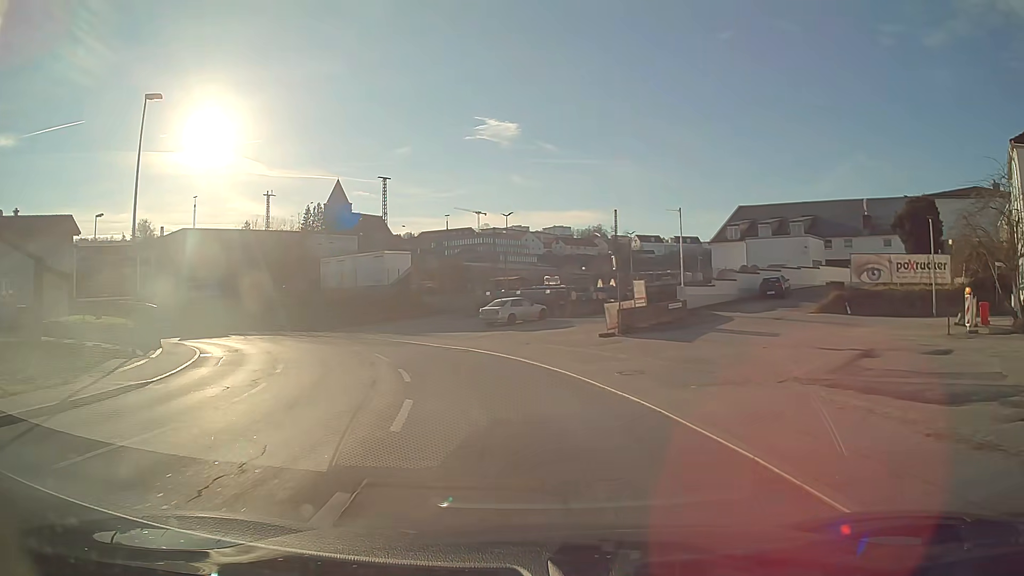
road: tertiary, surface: asphalt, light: Day
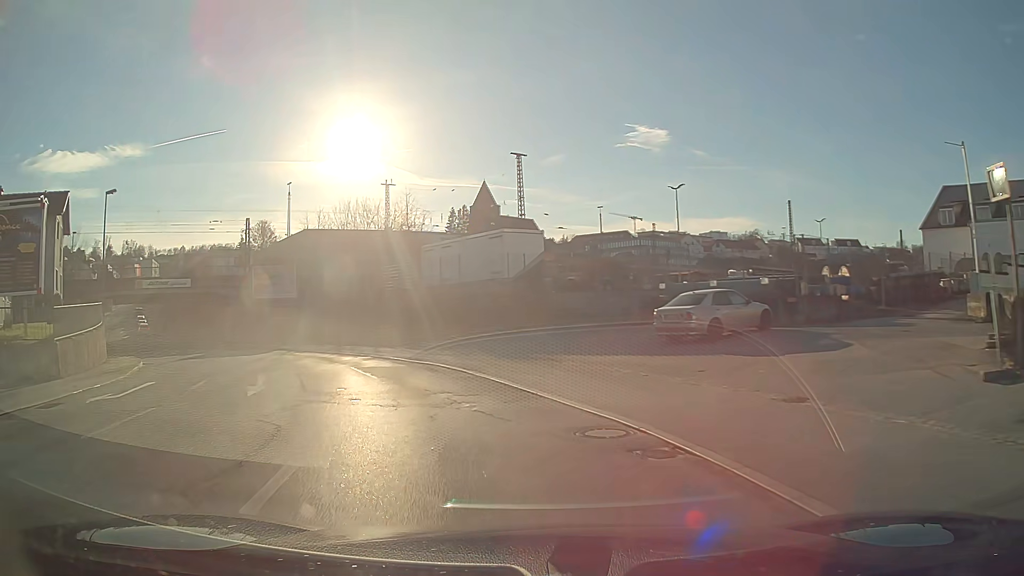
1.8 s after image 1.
(-1.8, +17.3) m; -15°
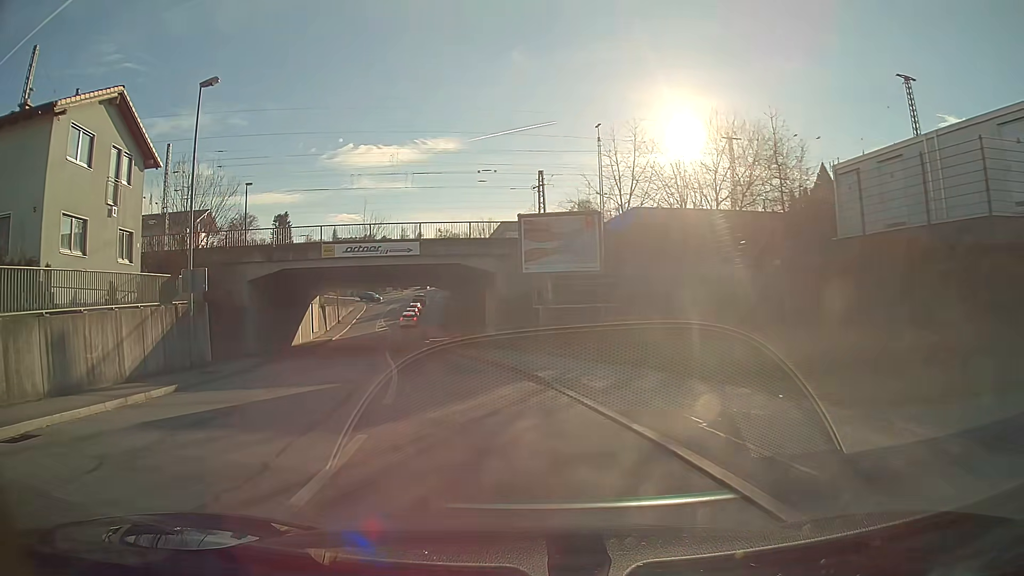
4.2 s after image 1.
(-5.7, +22.1) m; -27°
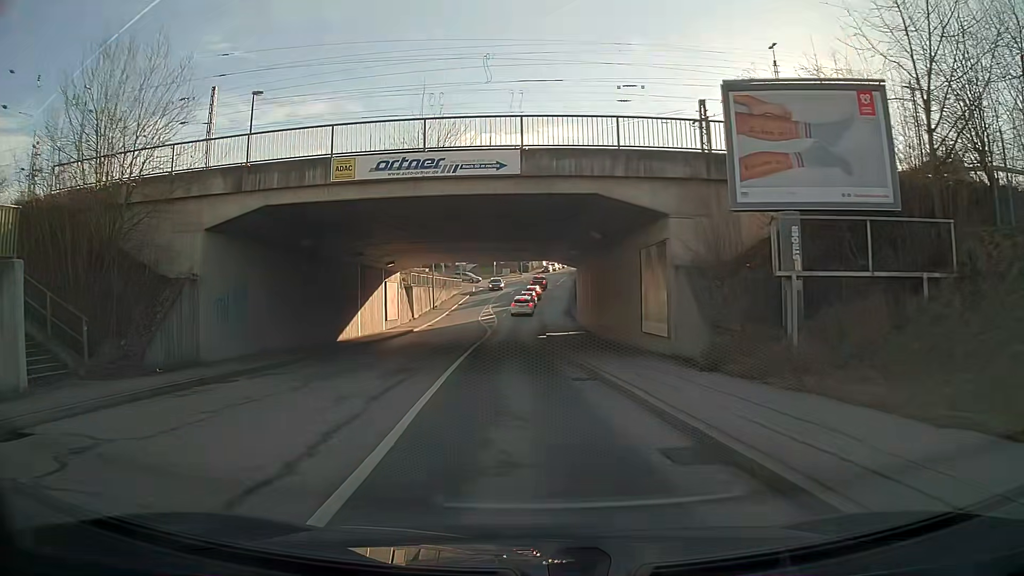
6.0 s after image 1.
(-1.6, +17.0) m; -9°
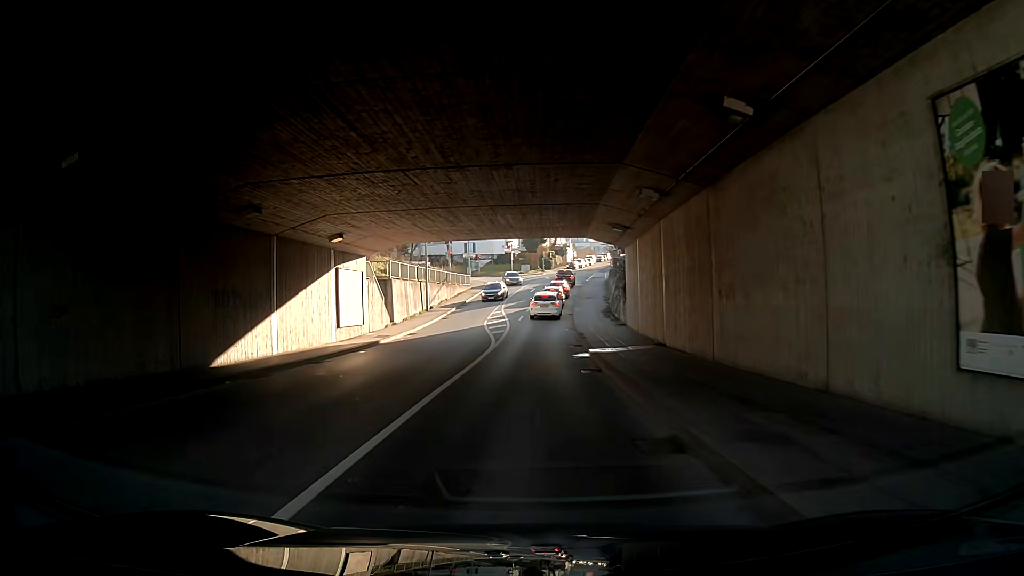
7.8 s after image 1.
(-0.3, +16.1) m; -1°
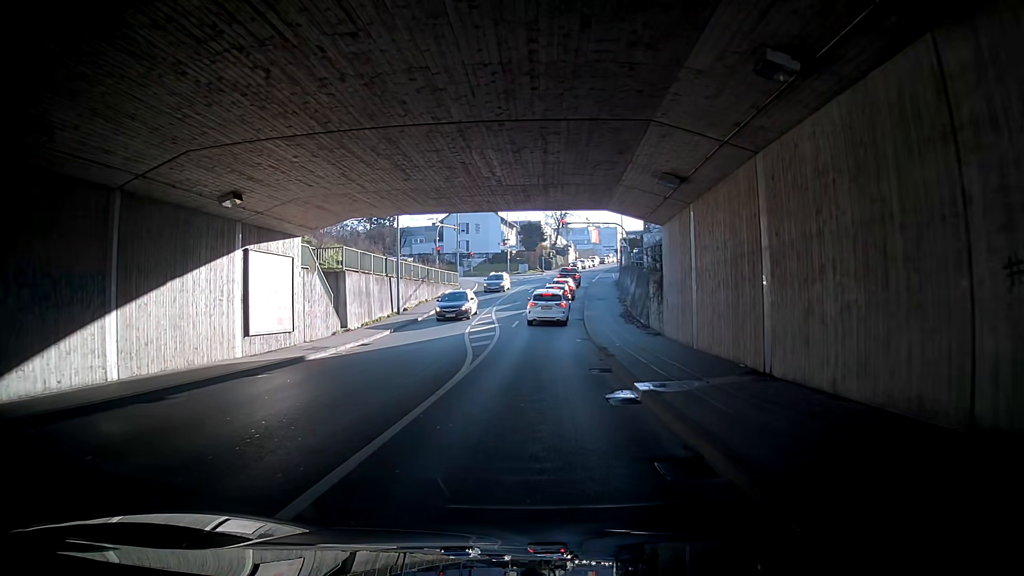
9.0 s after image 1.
(+0.2, +9.9) m; +1°
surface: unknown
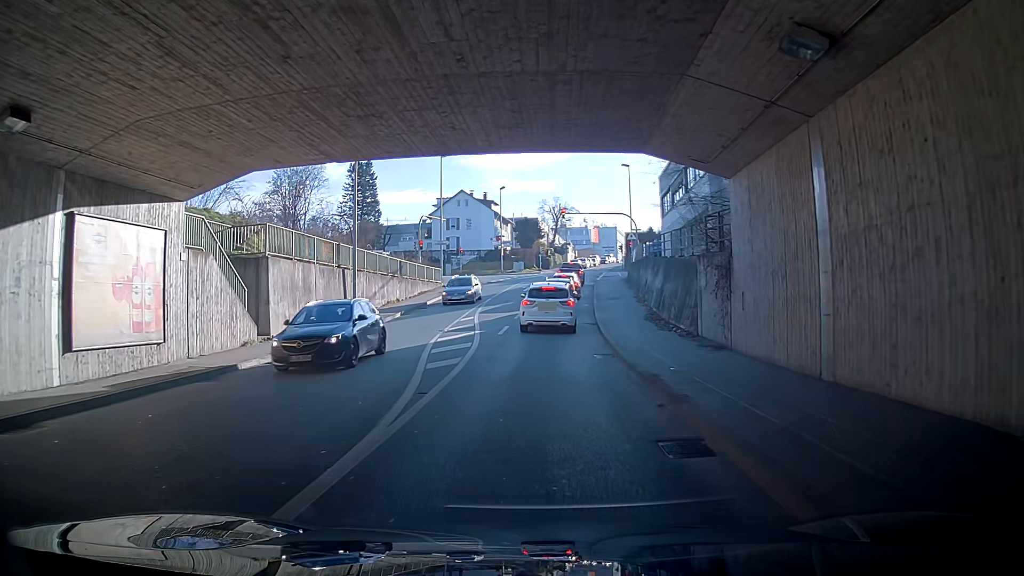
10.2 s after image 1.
(-0.1, +8.7) m; 0°
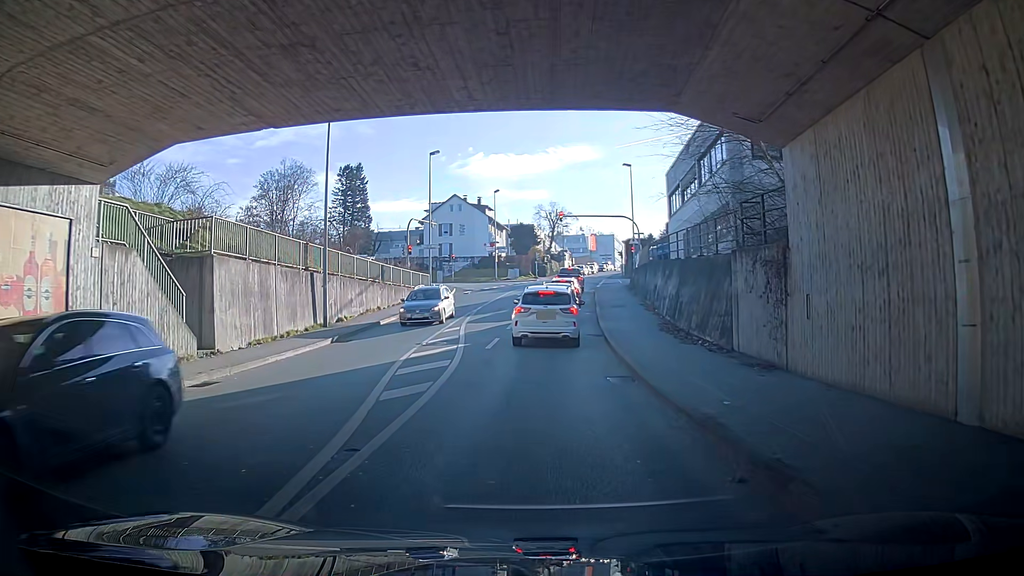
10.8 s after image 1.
(0.0, +3.7) m; +2°
(+1, +10) (+1, +20) (+1, +30) (+2, +40) (+2, +50) (+4, +60) (+11, +66) (+21, +67) (+31, +67) (+41, +67) m
